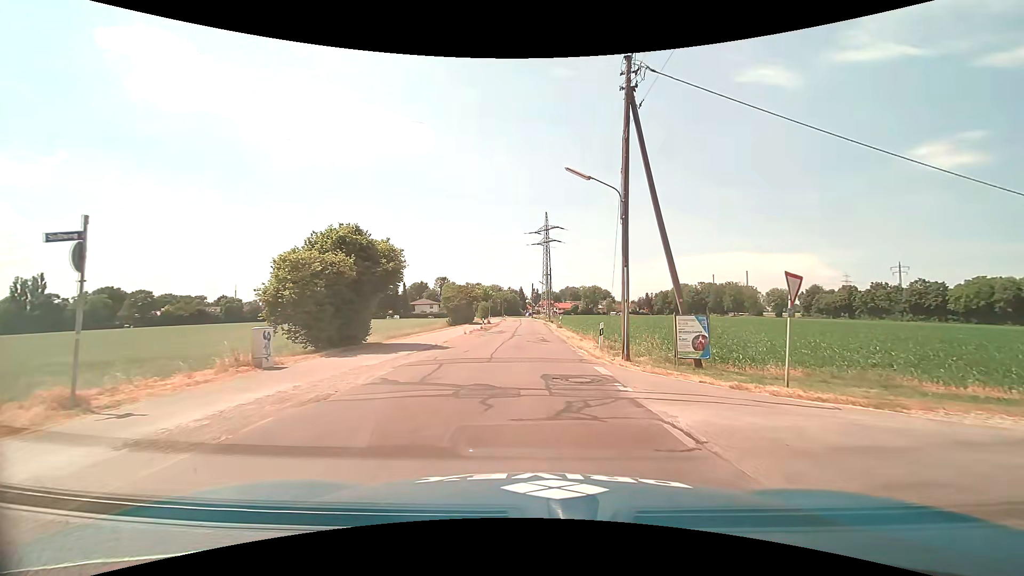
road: tertiary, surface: asphalt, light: Day
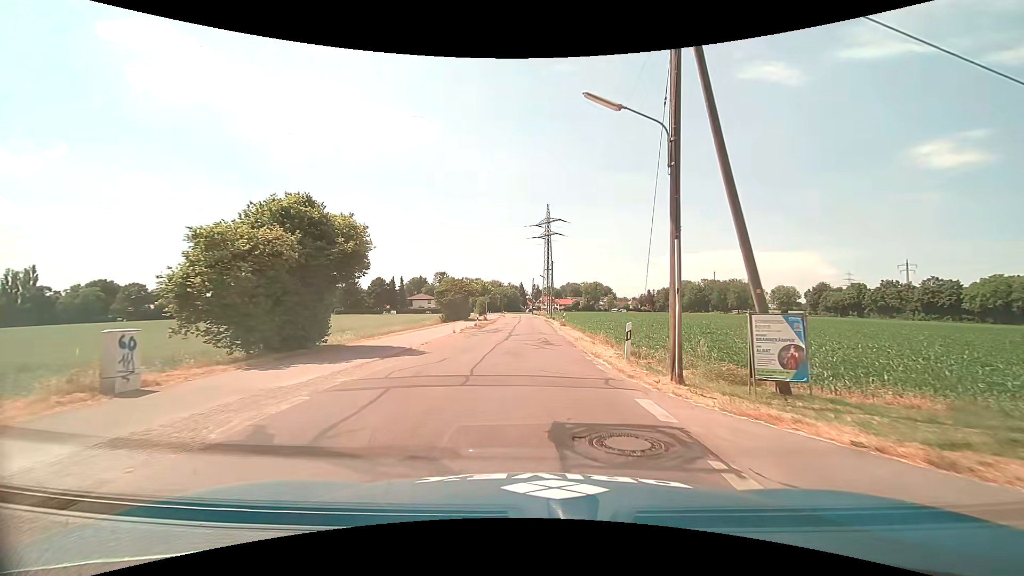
(0.0, +5.1) m; 0°
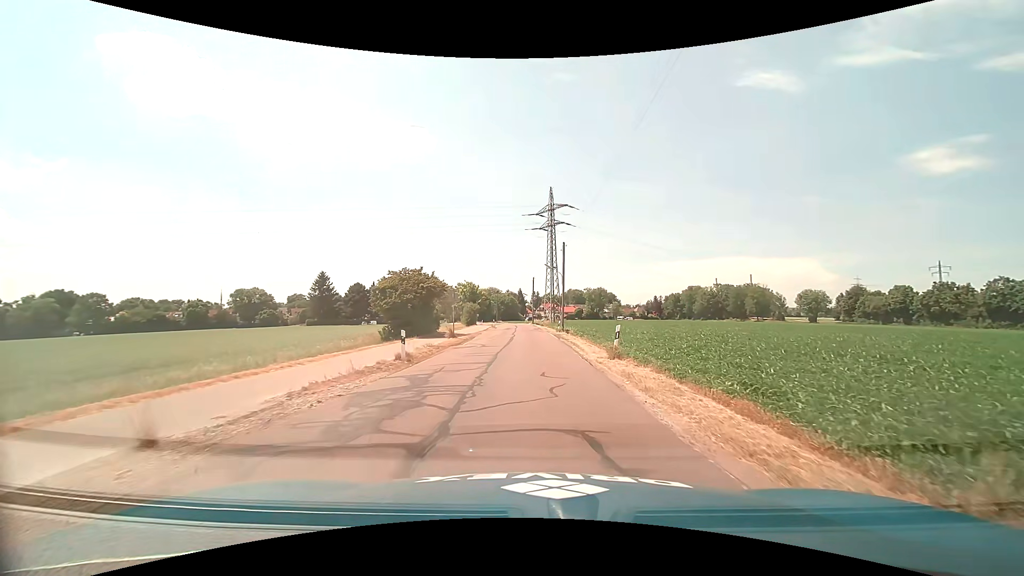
(-0.3, +24.9) m; 0°
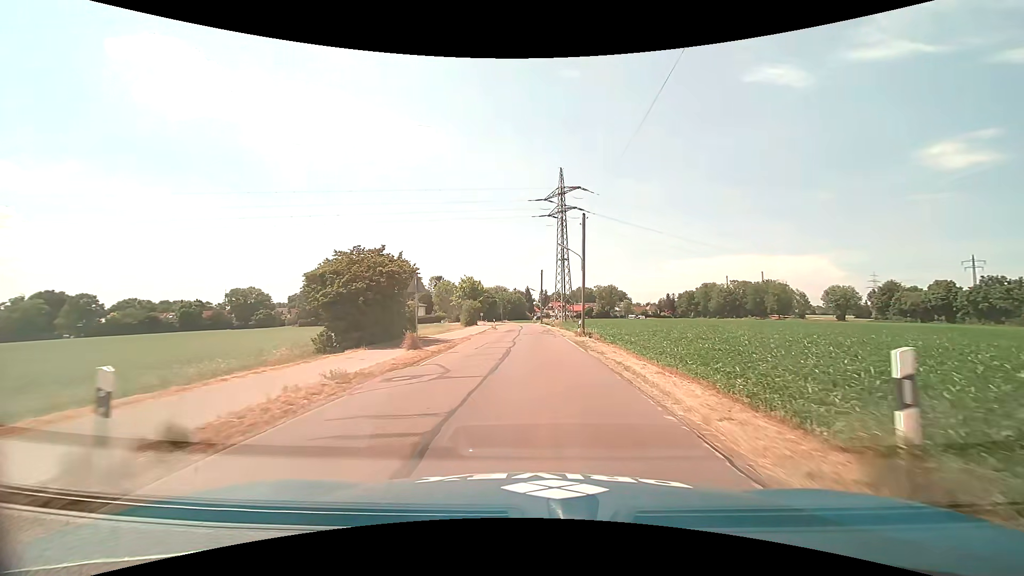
(-0.1, +12.5) m; -1°
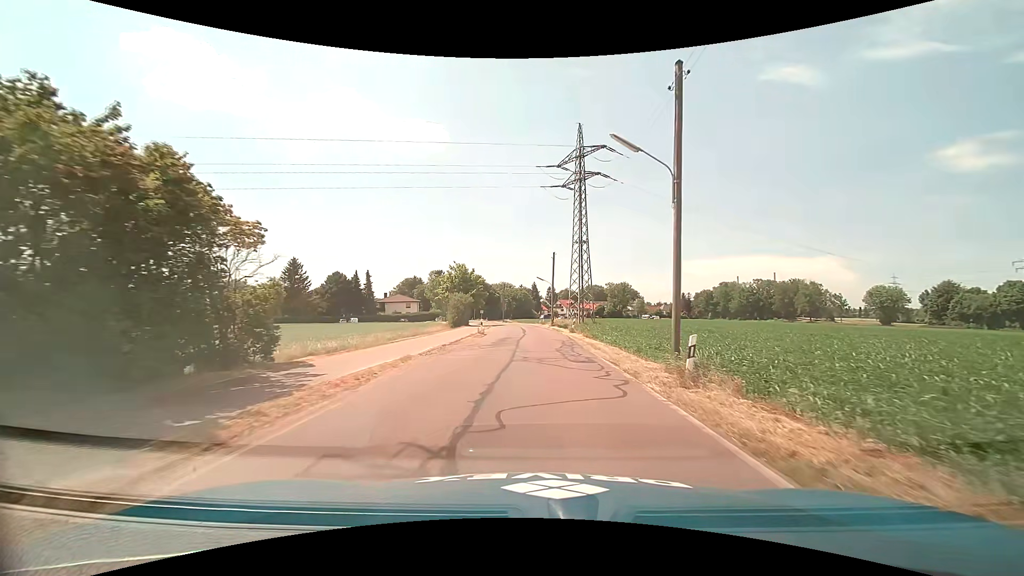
(-0.2, +20.4) m; -1°
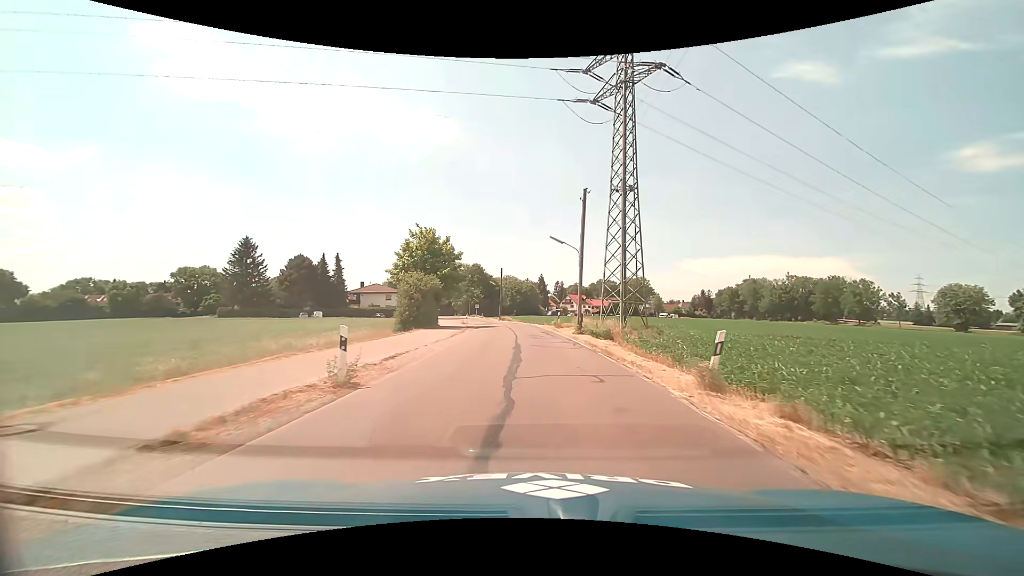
(-0.1, +27.8) m; -1°
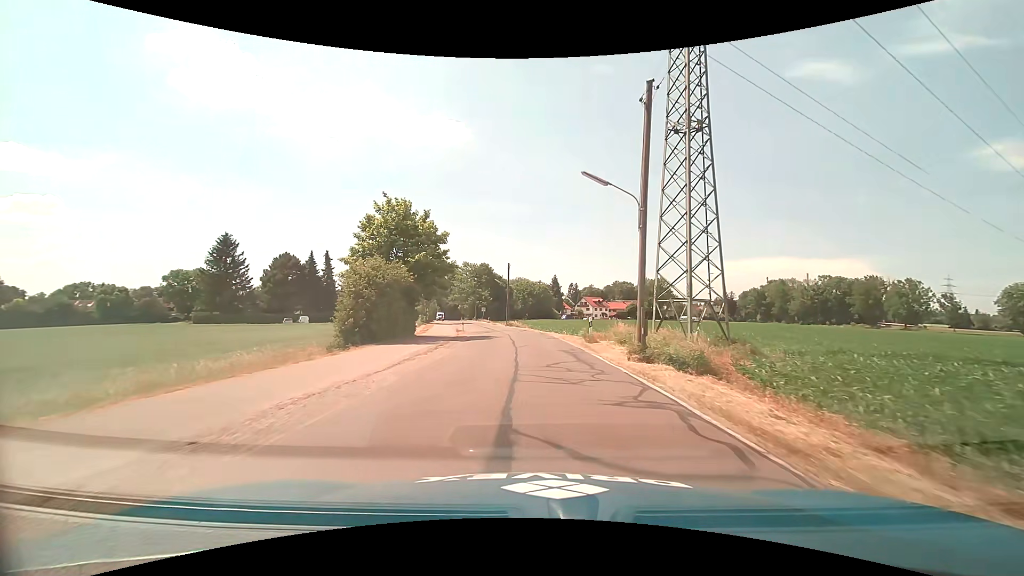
(0.0, +13.8) m; -1°
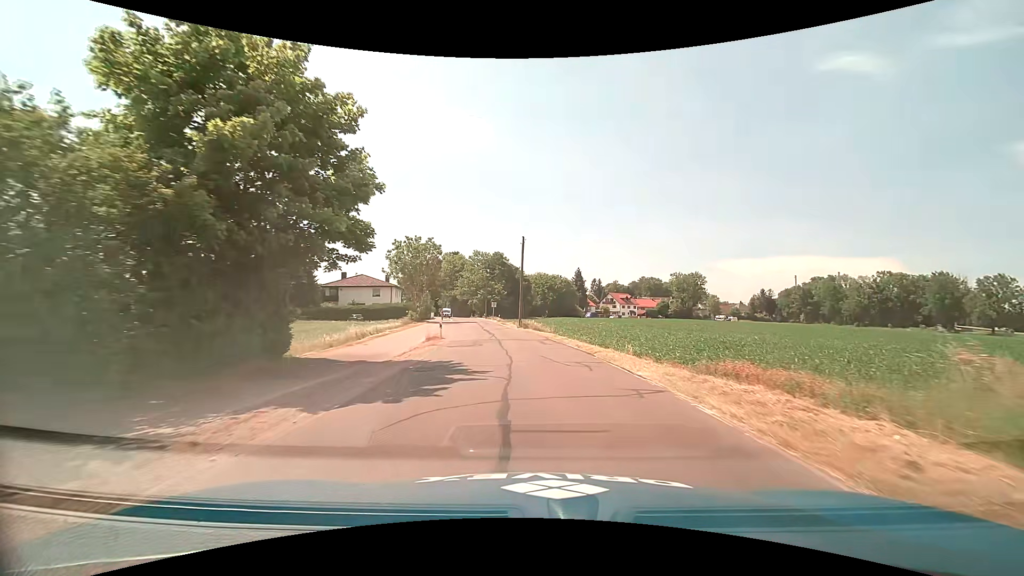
(-0.5, +20.9) m; -2°
(0, +10) (-1, +20) (-1, +30) (-2, +40) (-4, +50) (-5, +60) (-7, +70) (-8, +79) (-10, +89) (-11, +99) m
